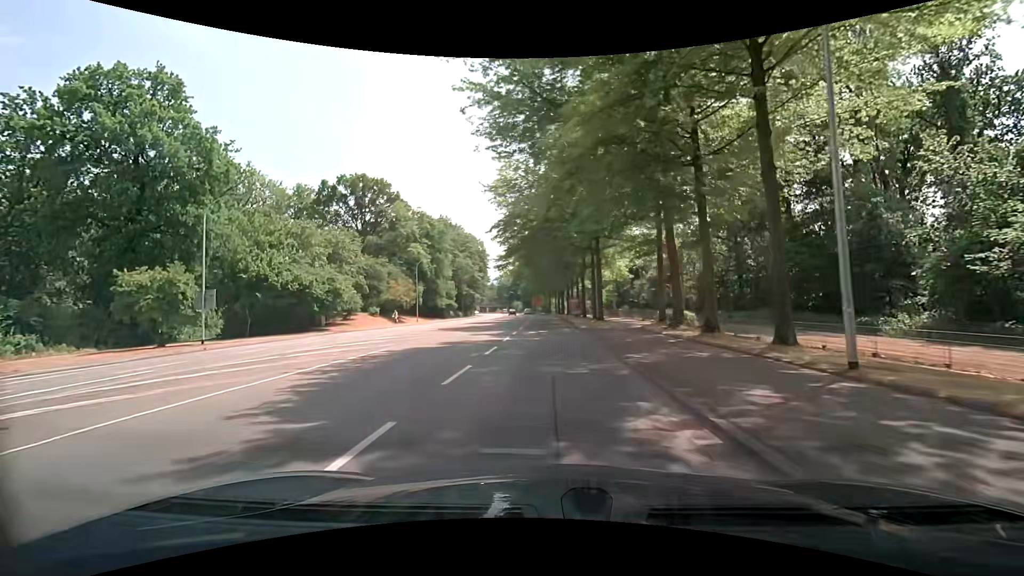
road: secondary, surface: asphalt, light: Day
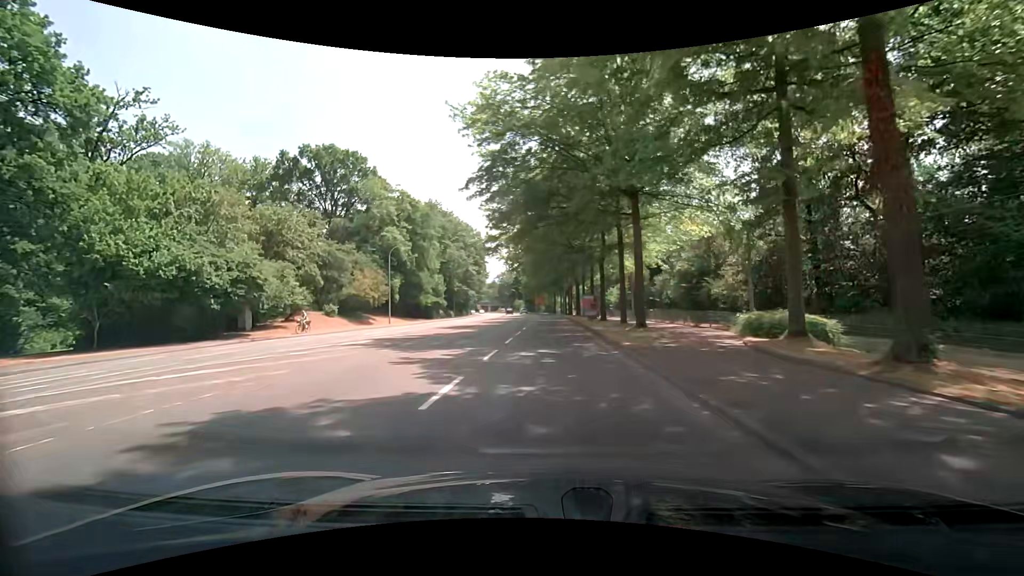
(-0.2, +14.6) m; -1°
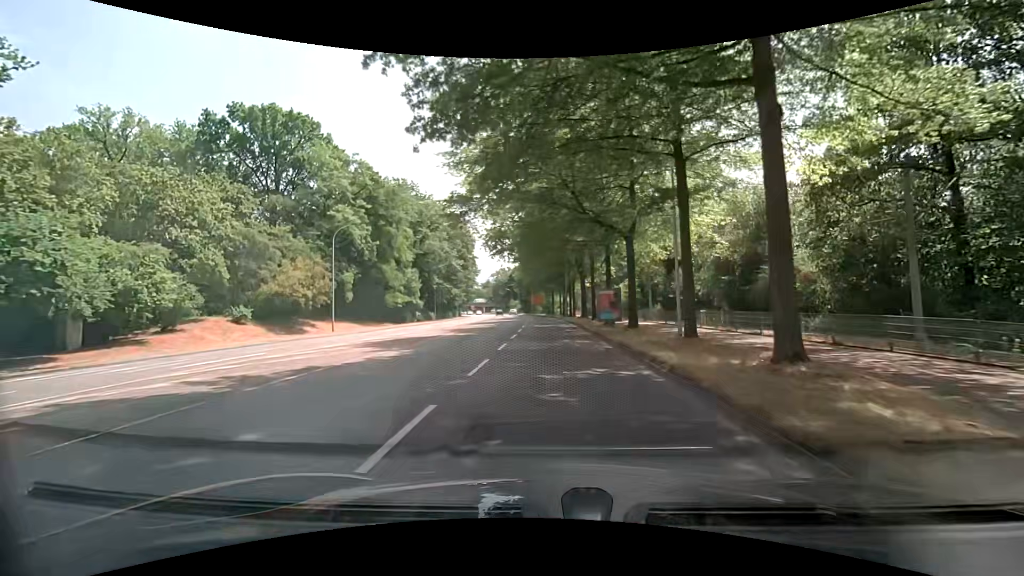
(+0.1, +14.6) m; 0°
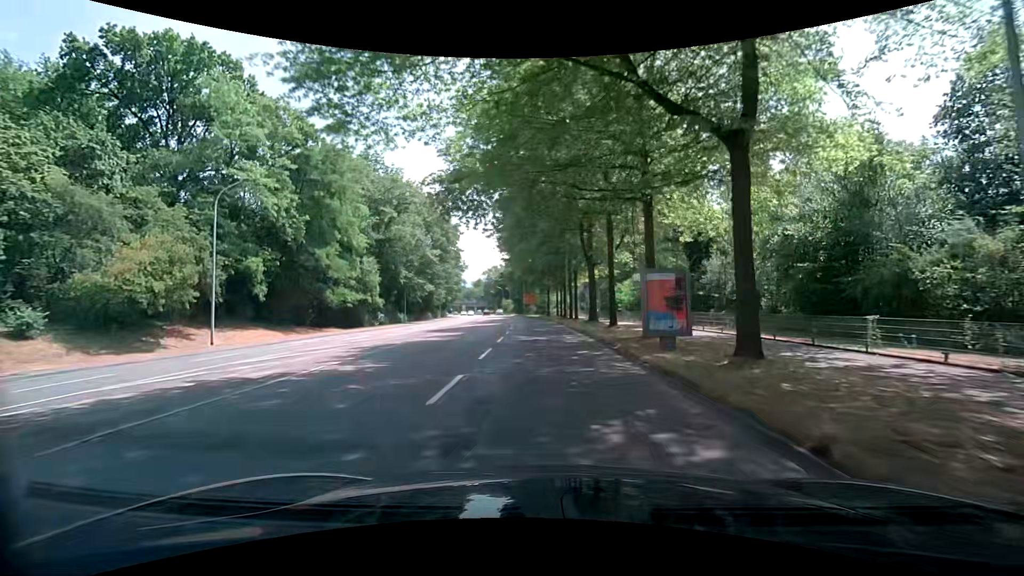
(+0.1, +15.0) m; +1°
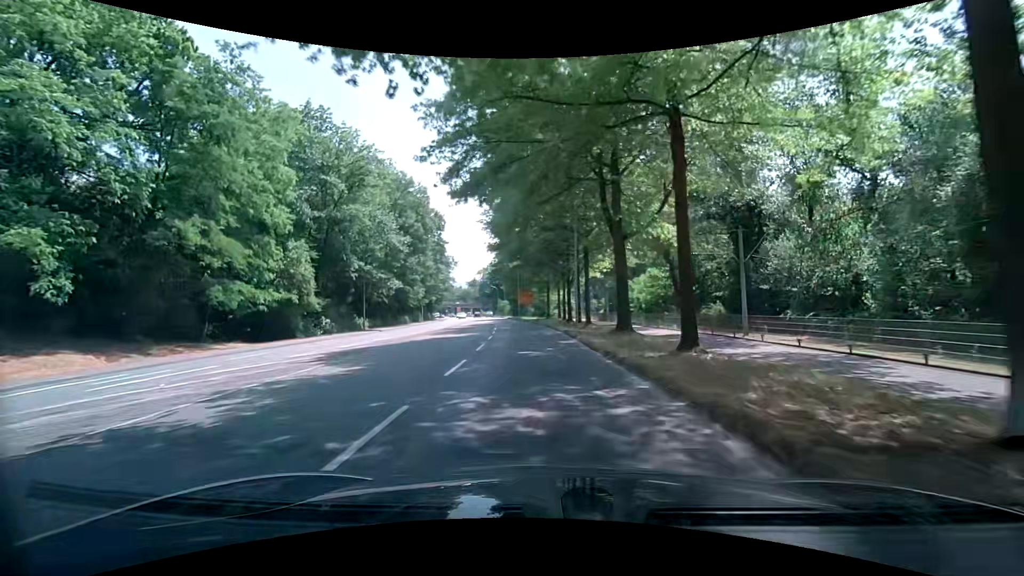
(0.0, +15.2) m; 0°
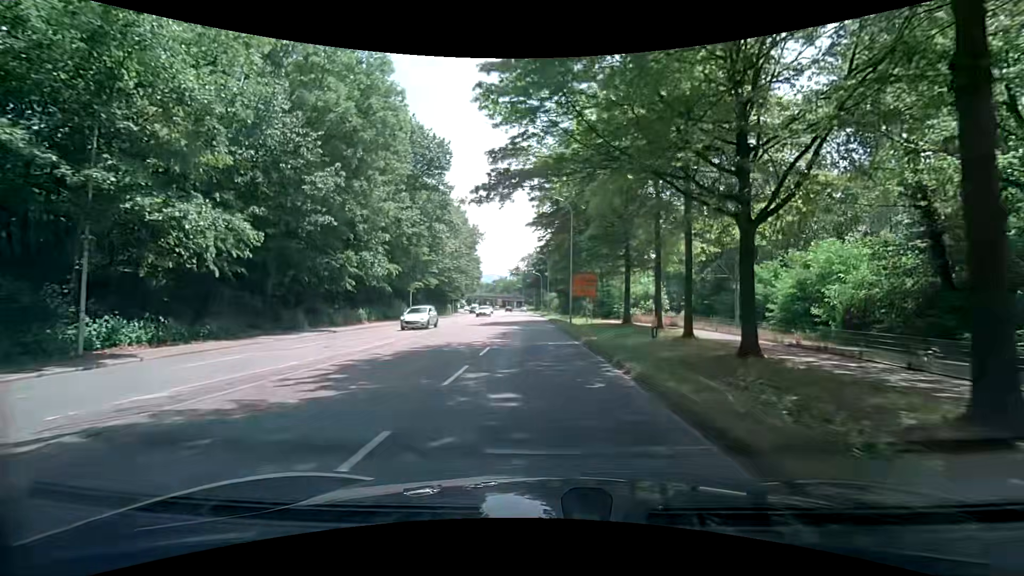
(-1.7, +37.6) m; -5°
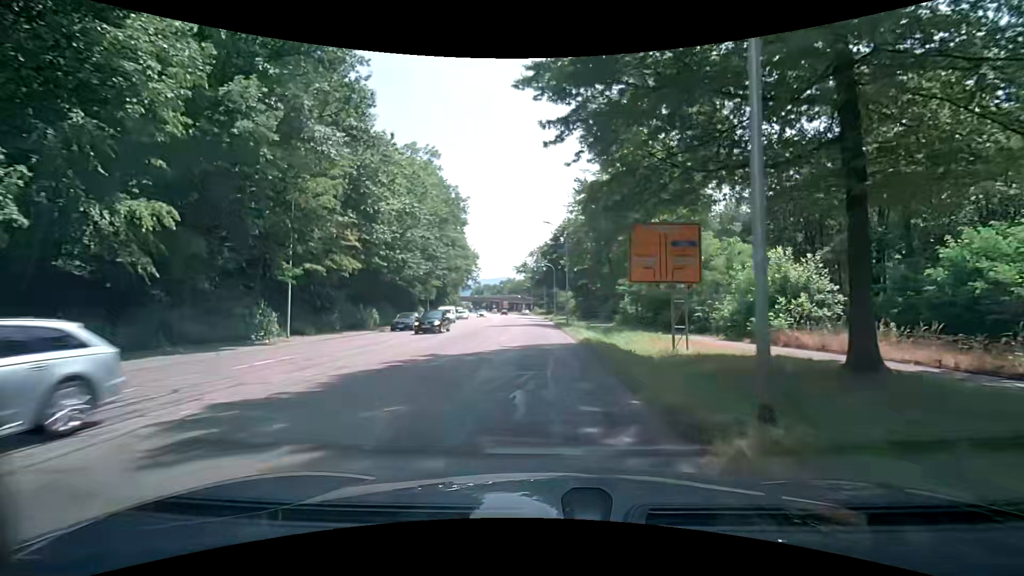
(-0.5, +29.5) m; -1°
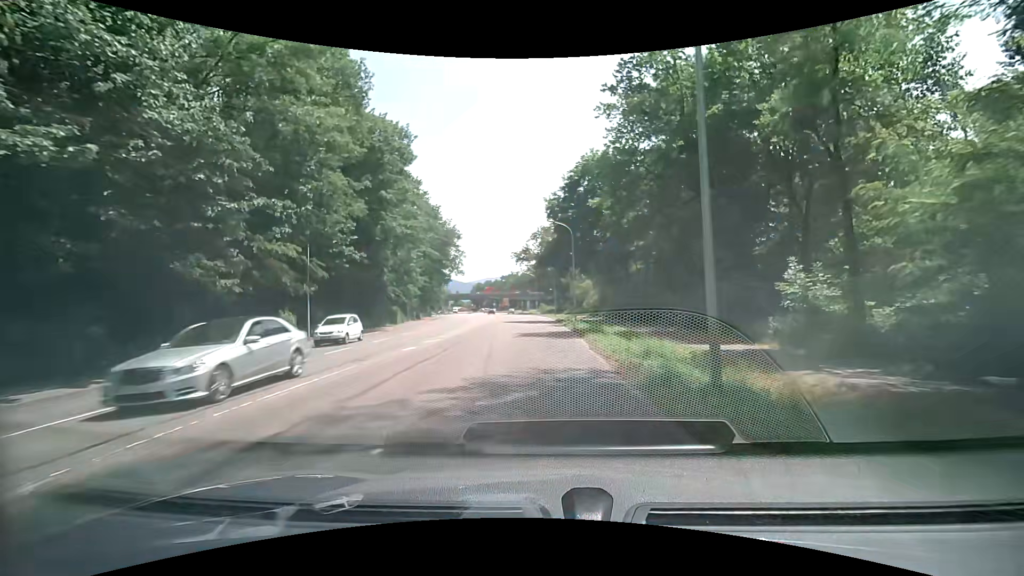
(-0.5, +36.5) m; -1°
(0, +10) (0, +20) (0, +30) (0, +40) (0, +50) (-1, +60) (-2, +70) (-3, +80) (-4, +90) (-6, +100) m
